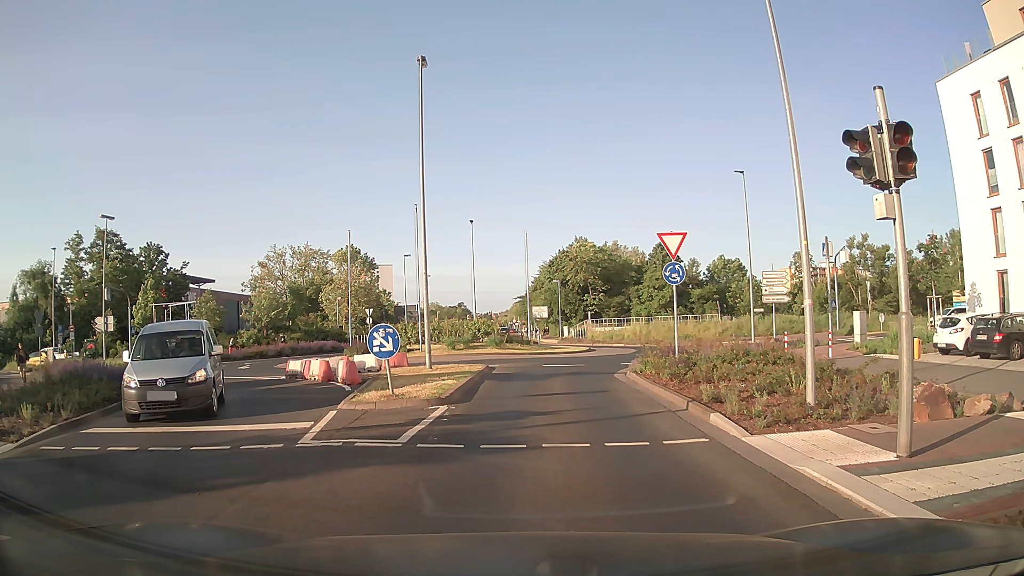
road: secondary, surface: asphalt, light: Day
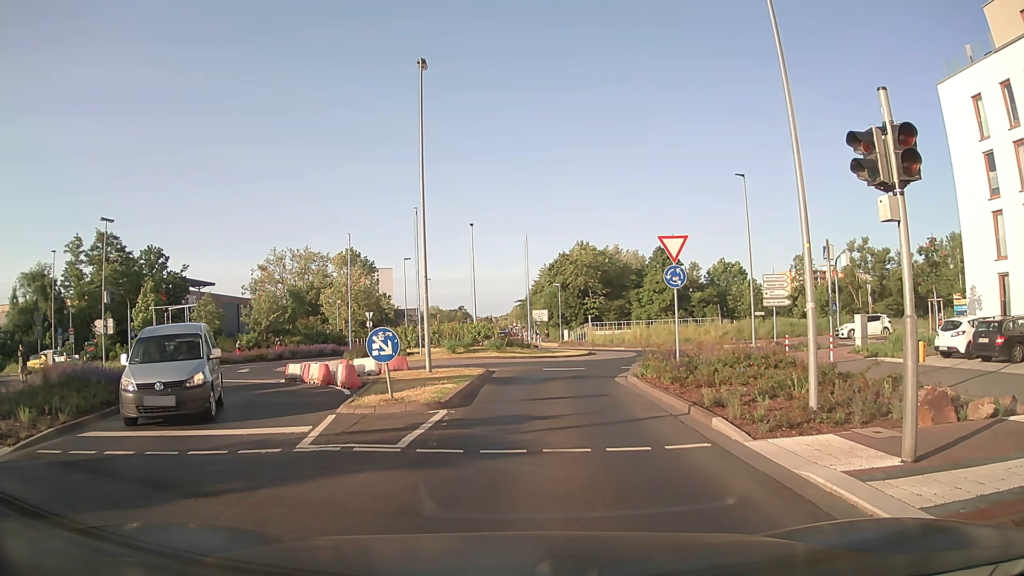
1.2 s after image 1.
(0.0, +0.1) m; 0°
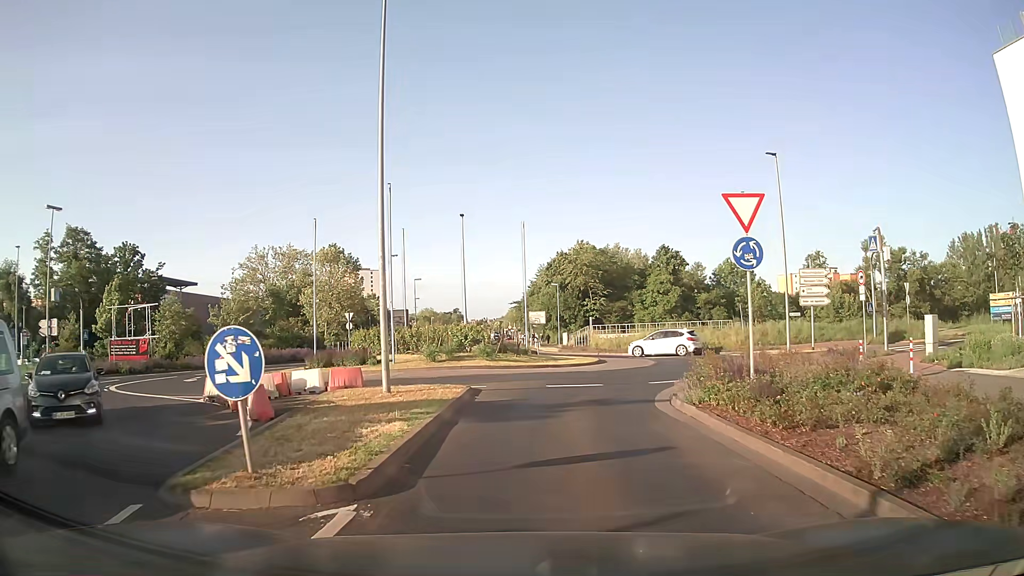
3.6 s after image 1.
(0.0, +6.6) m; +1°
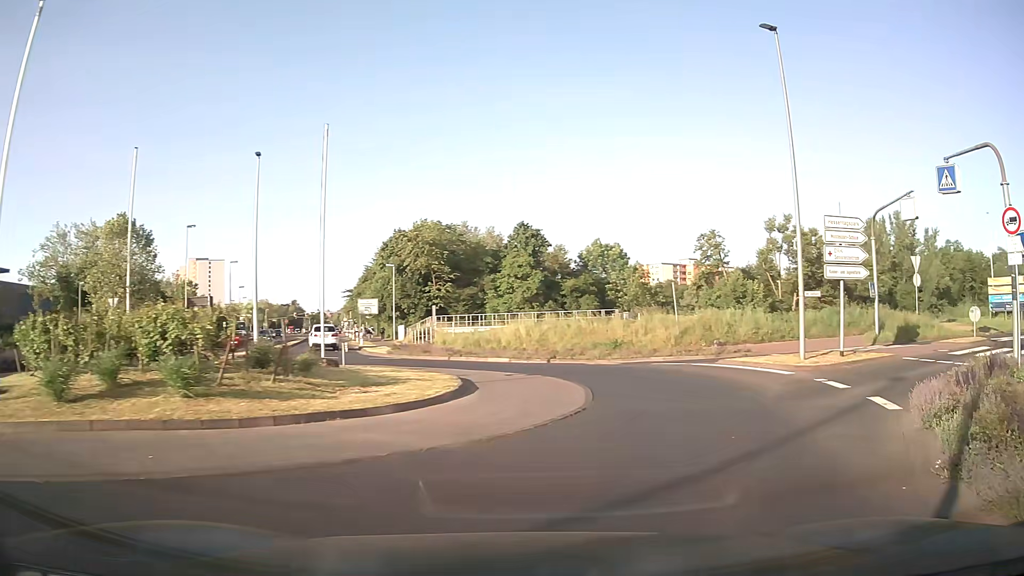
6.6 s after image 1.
(+1.1, +16.5) m; +14°
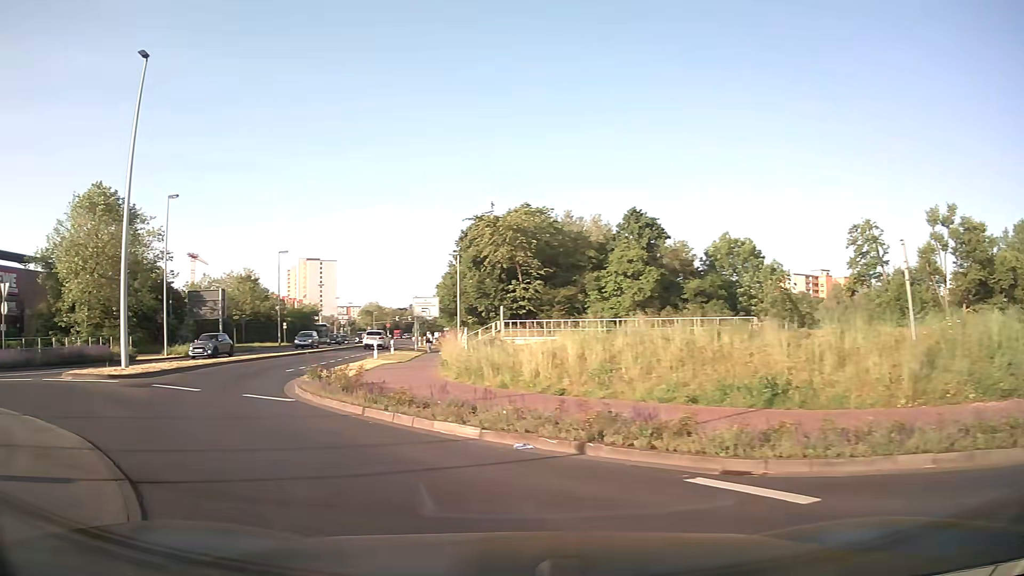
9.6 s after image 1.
(+2.2, +17.2) m; -10°
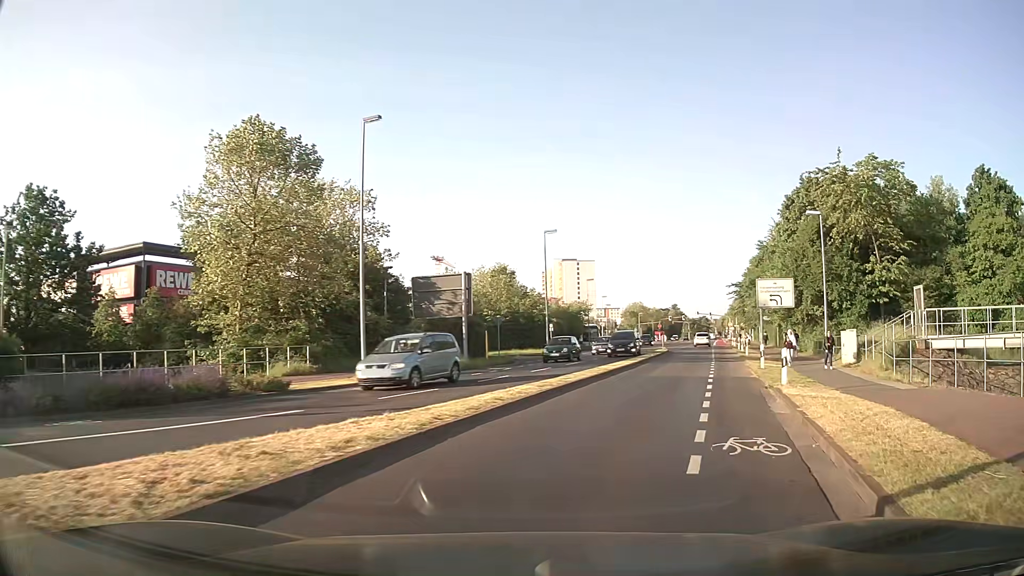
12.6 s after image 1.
(-7.2, +16.9) m; -22°
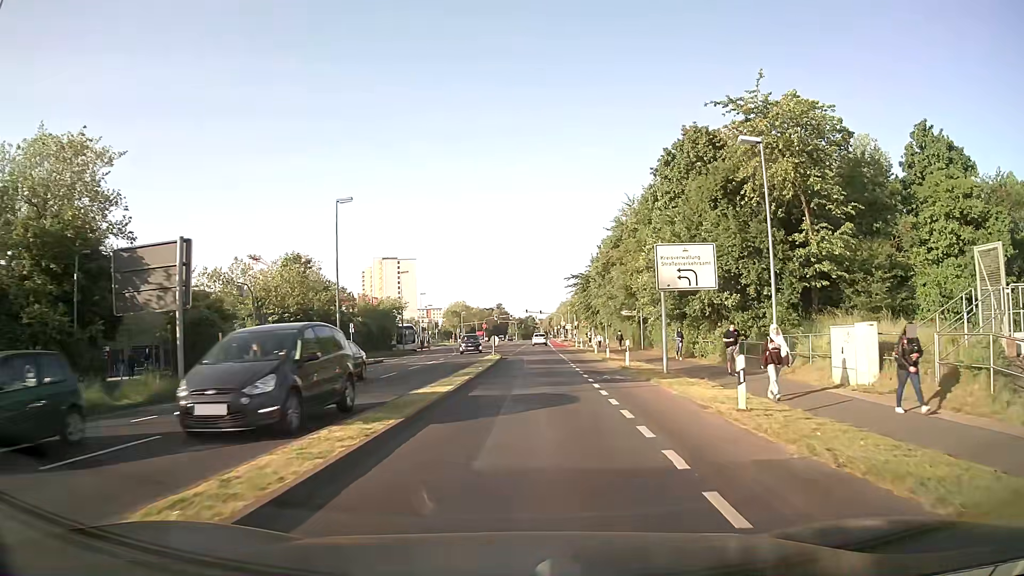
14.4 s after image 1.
(+2.2, +14.5) m; +14°
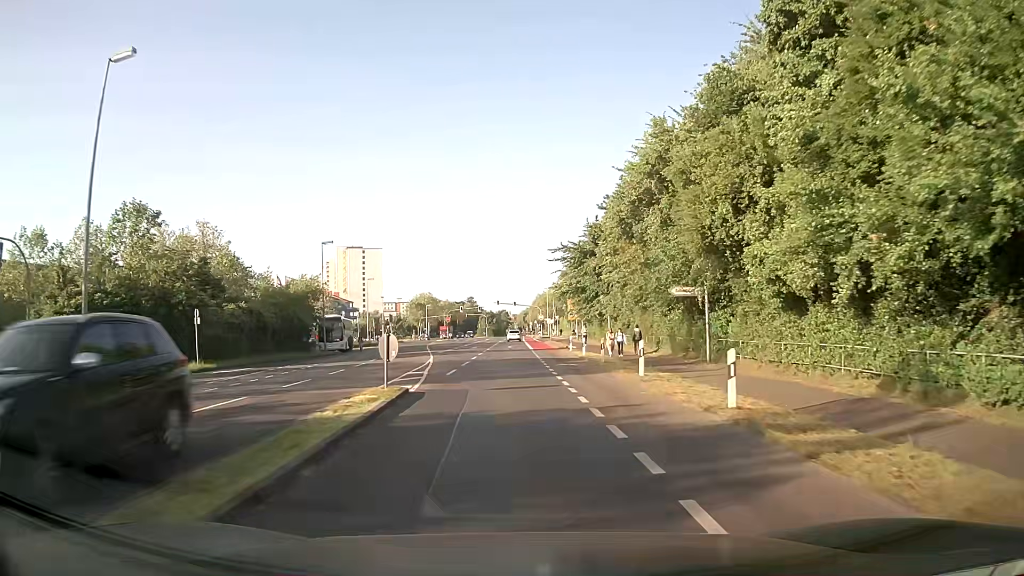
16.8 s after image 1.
(+0.7, +24.9) m; +2°
